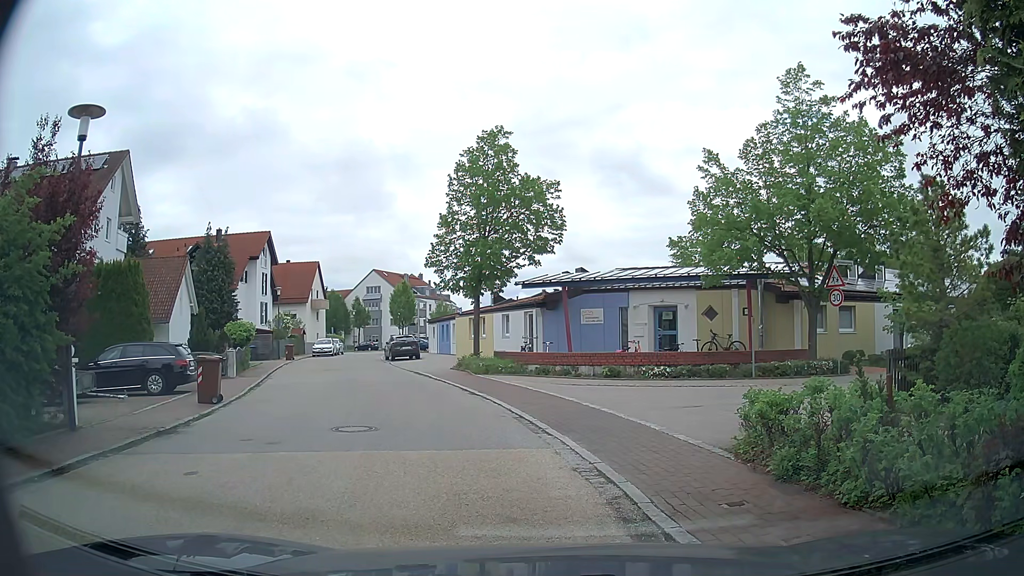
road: residential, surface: asphalt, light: Day
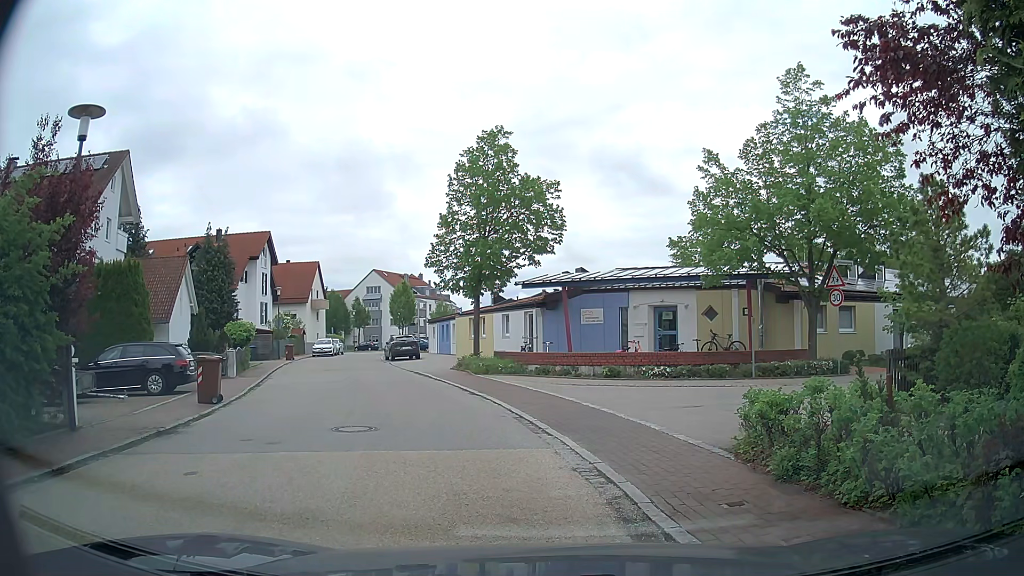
(0.0, 0.0) m; 0°
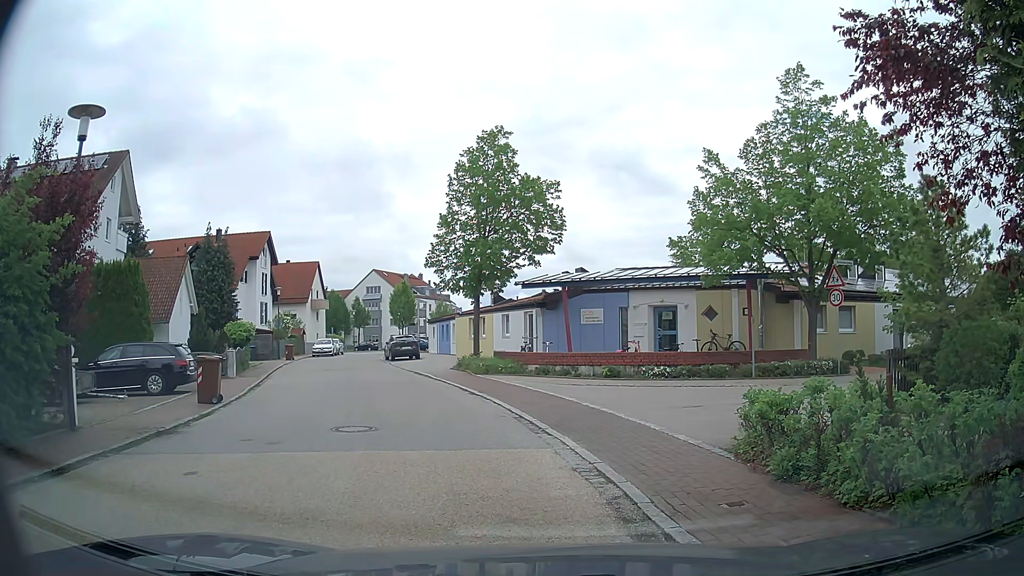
(0.0, 0.0) m; 0°
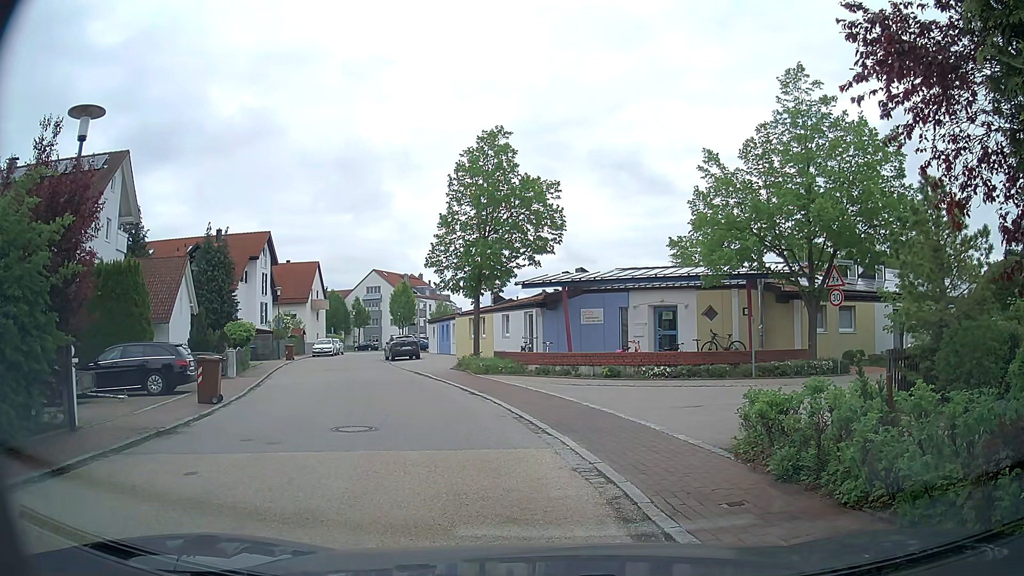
(0.0, 0.0) m; 0°
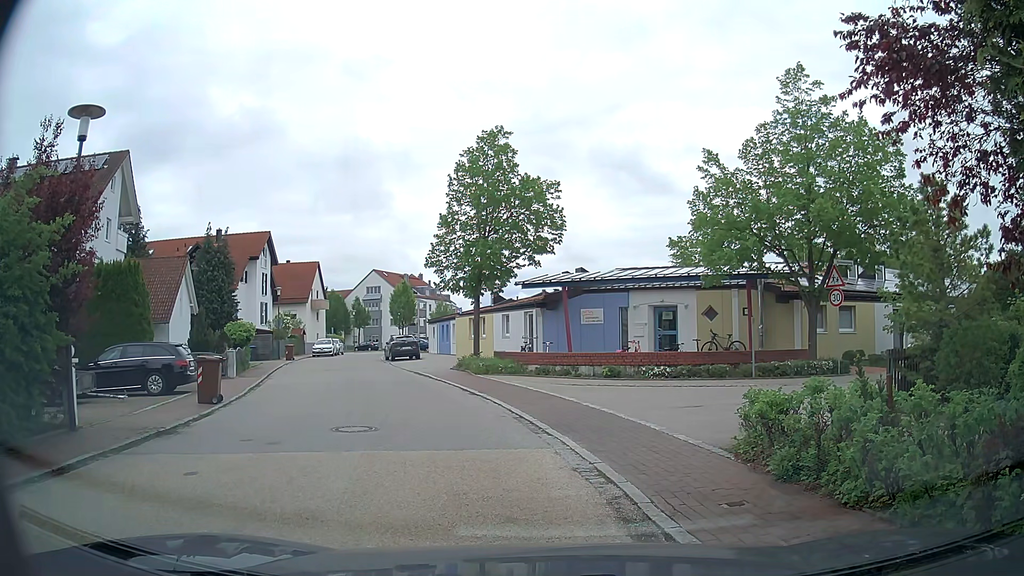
(0.0, 0.0) m; 0°
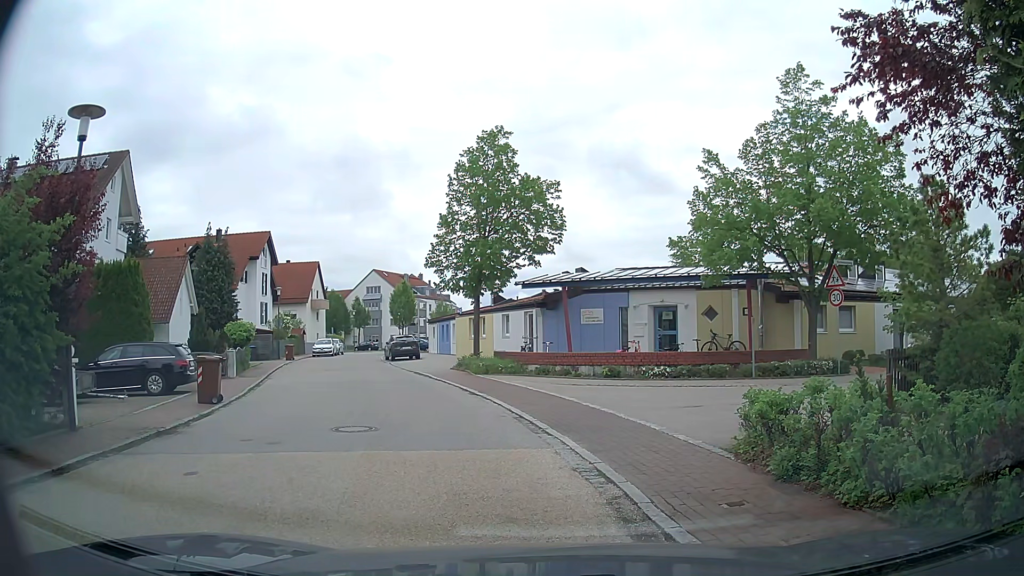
(0.0, 0.0) m; 0°
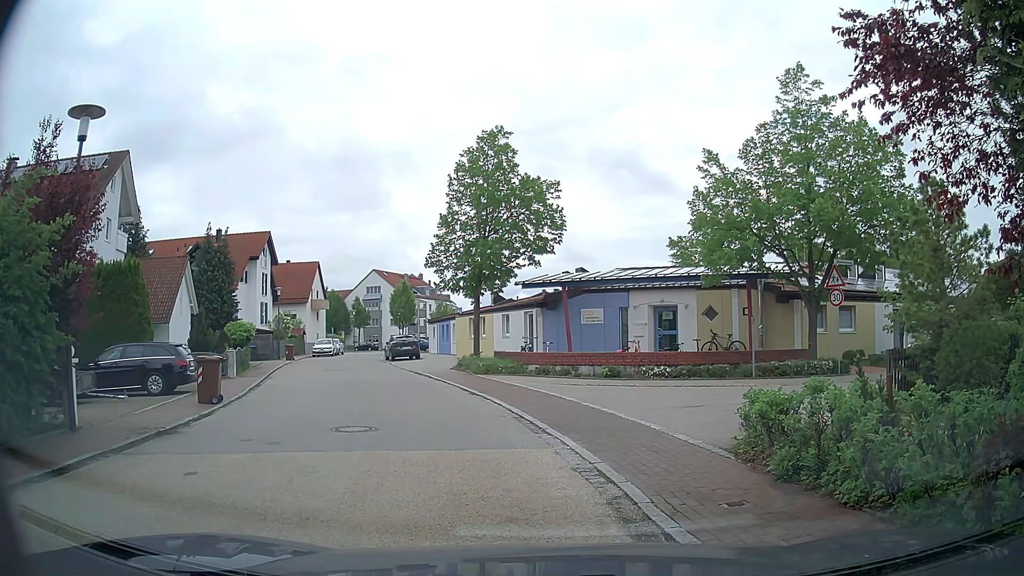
(0.0, 0.0) m; 0°
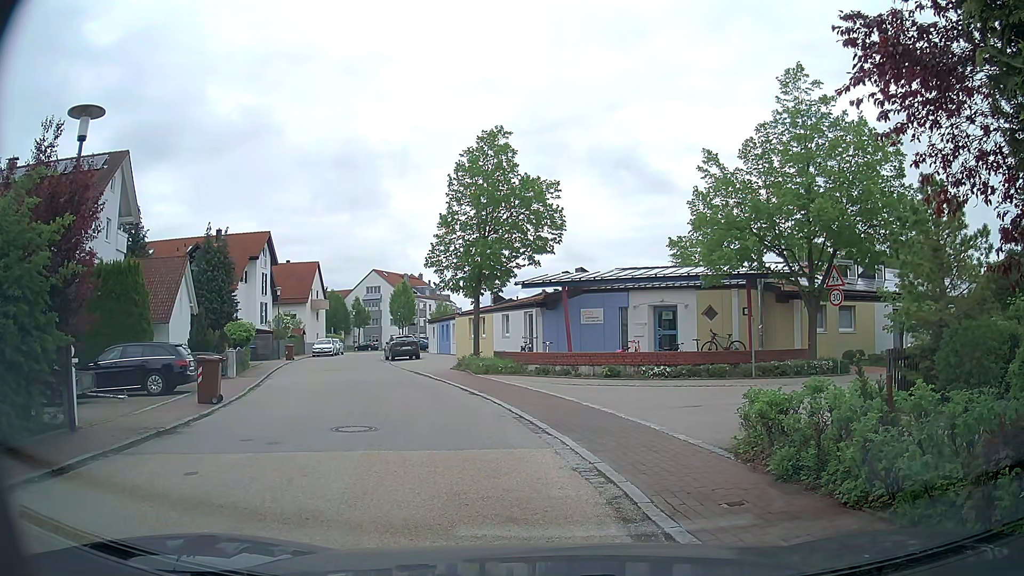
(0.0, 0.0) m; 0°
